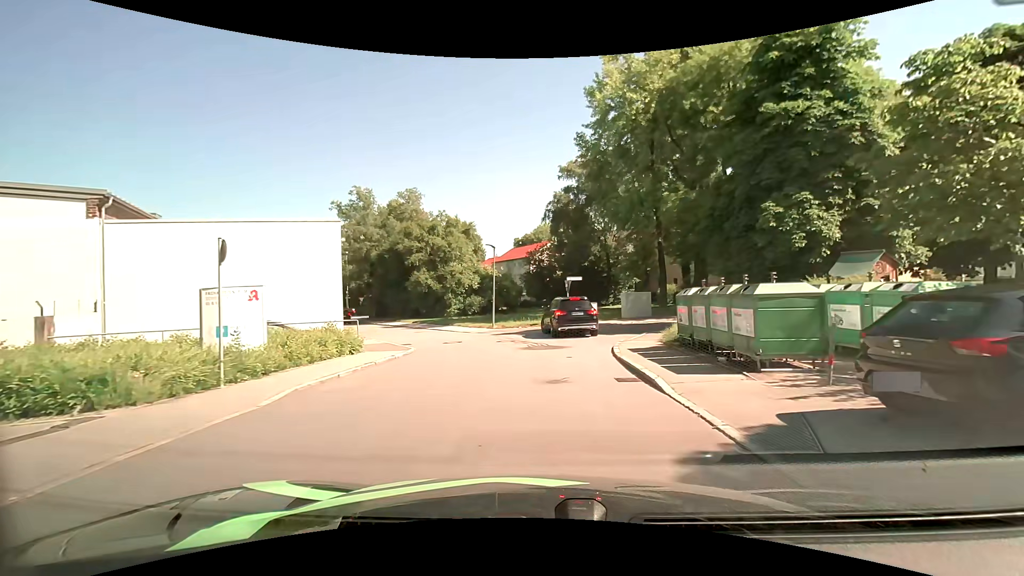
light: Day
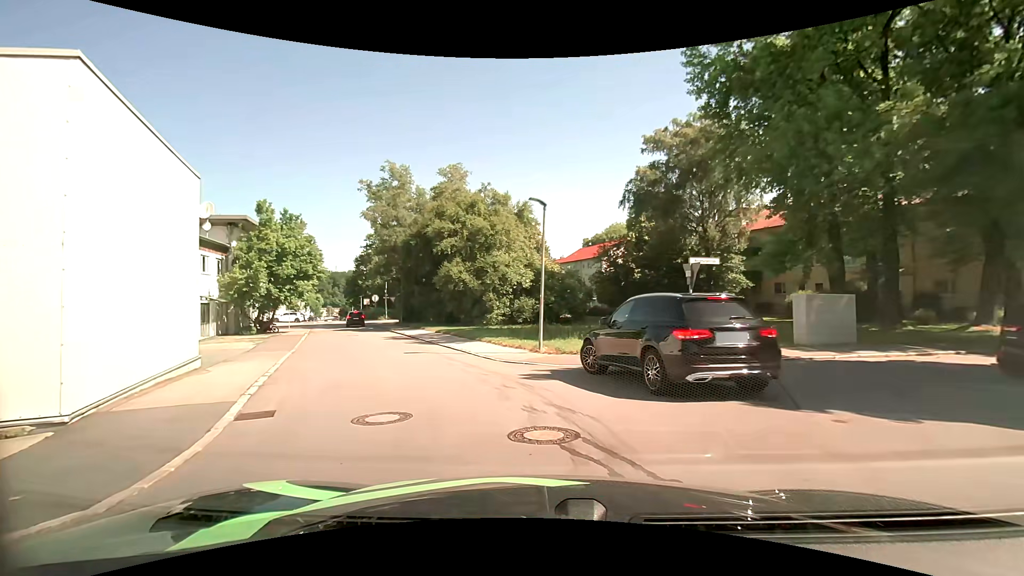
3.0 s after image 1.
(-0.4, +14.0) m; -8°
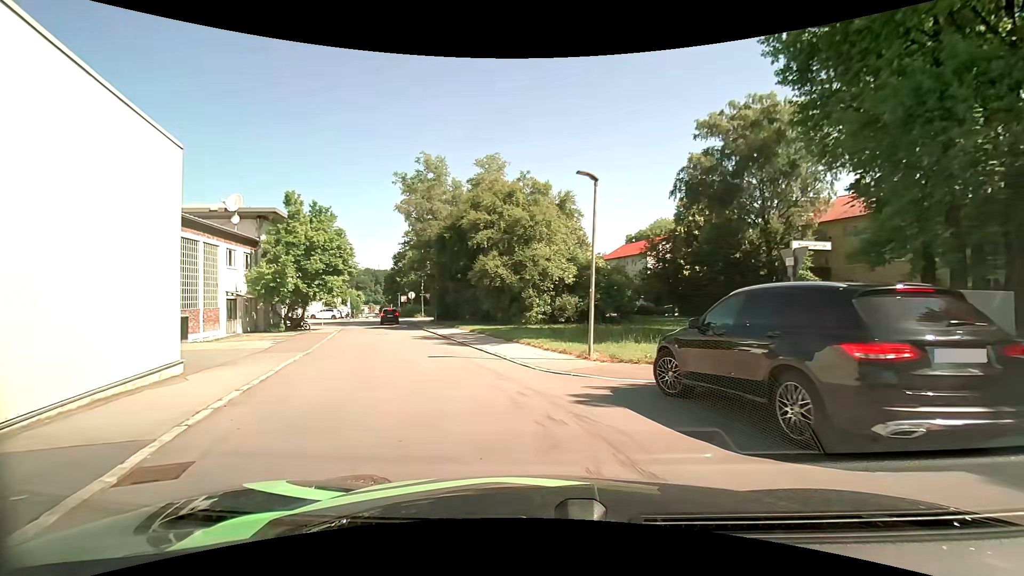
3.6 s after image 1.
(-0.1, +2.9) m; -4°
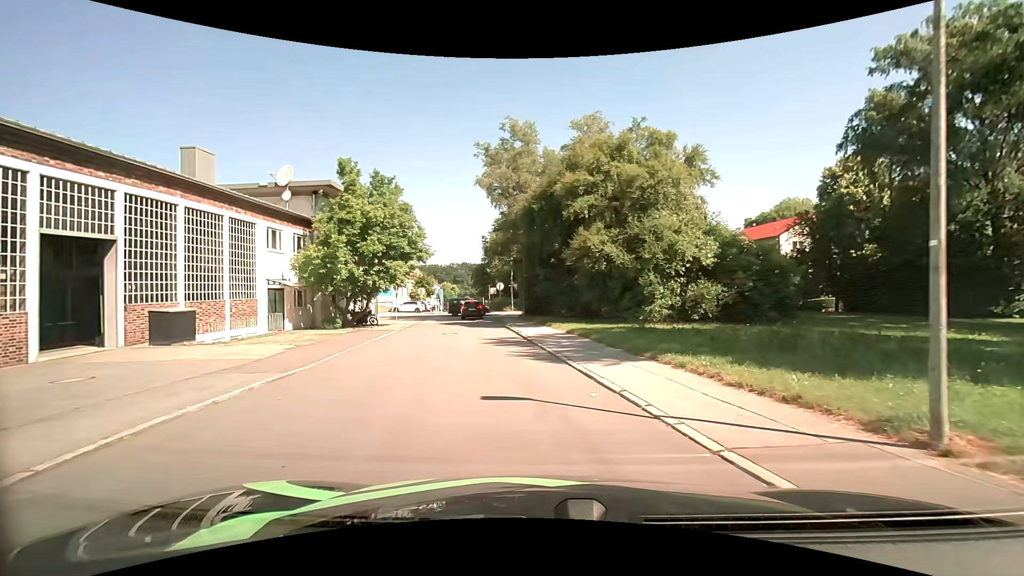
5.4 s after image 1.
(-0.8, +8.5) m; -11°
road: residential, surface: asphalt
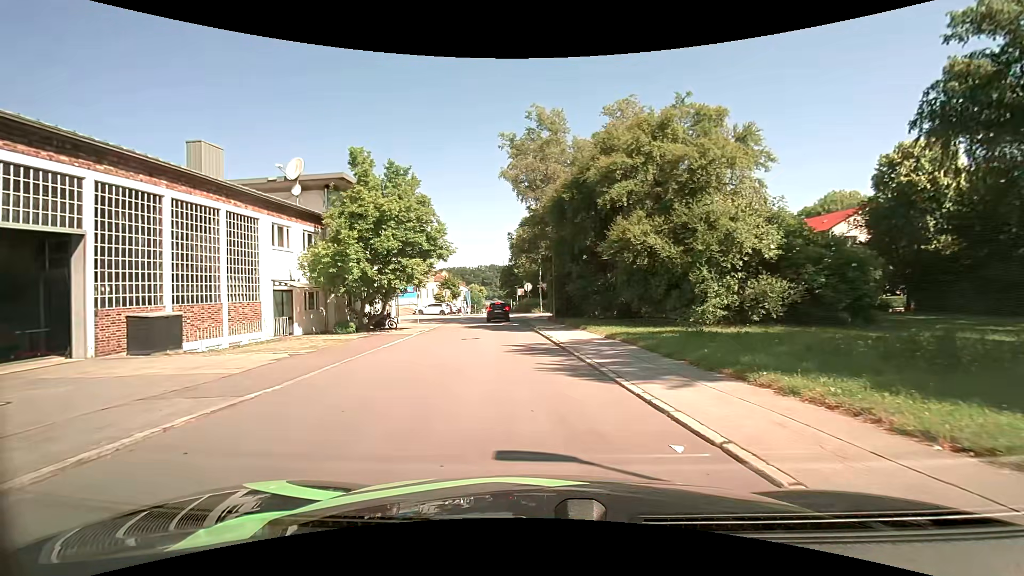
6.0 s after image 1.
(-0.1, +2.9) m; -3°
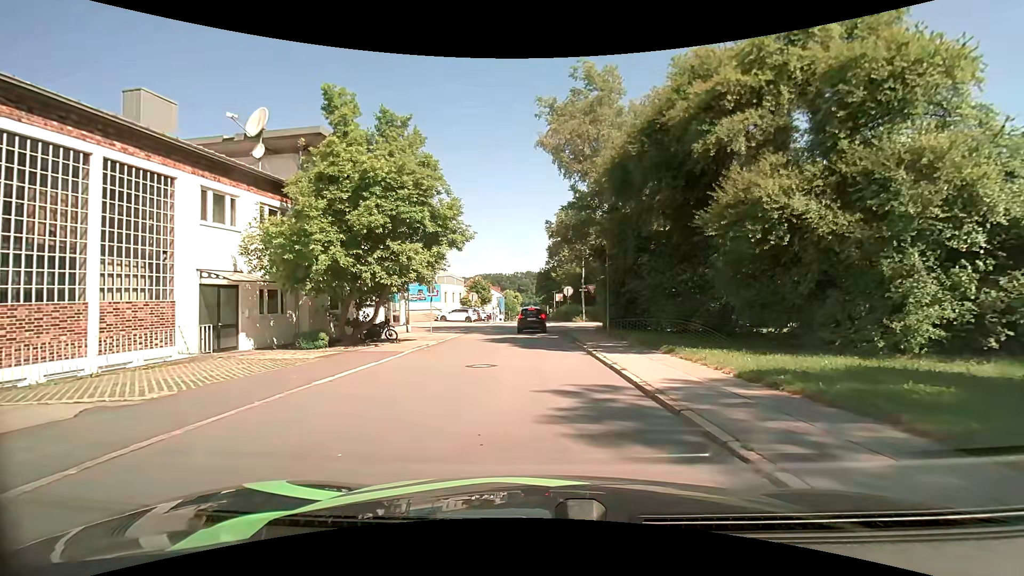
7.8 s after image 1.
(-0.4, +8.4) m; -5°
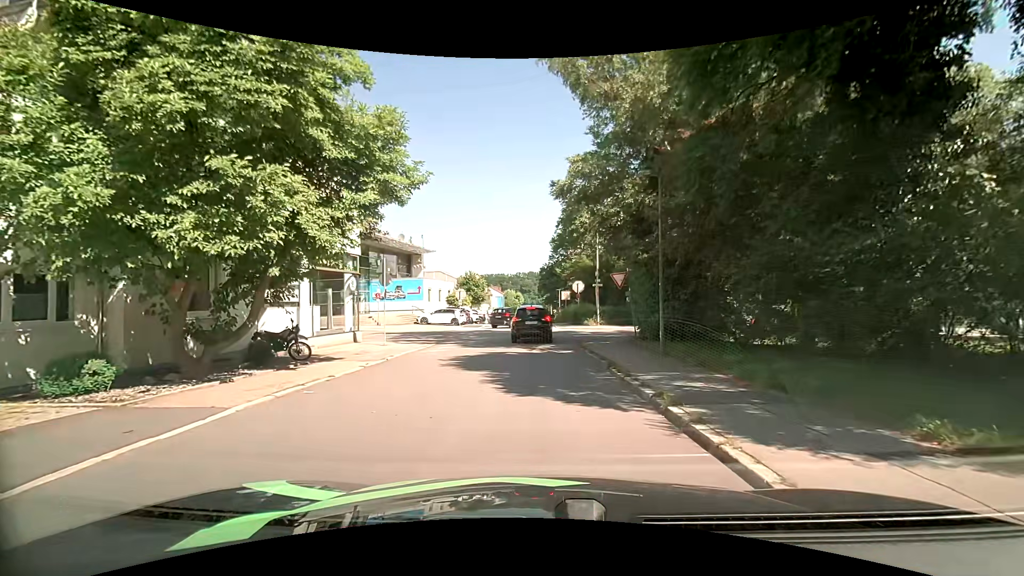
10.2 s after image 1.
(0.0, +9.8) m; 0°
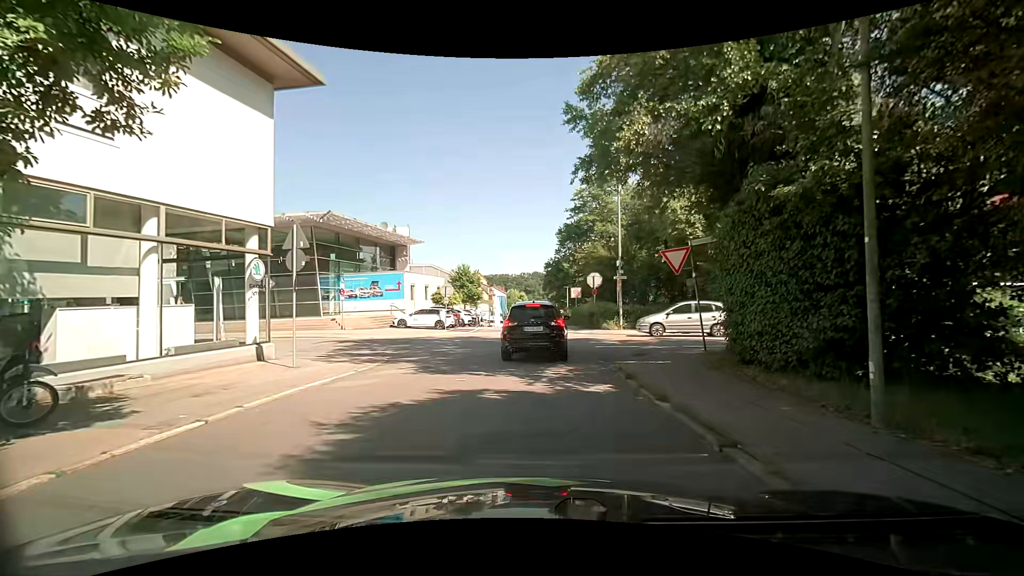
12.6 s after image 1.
(-0.1, +8.4) m; -1°
